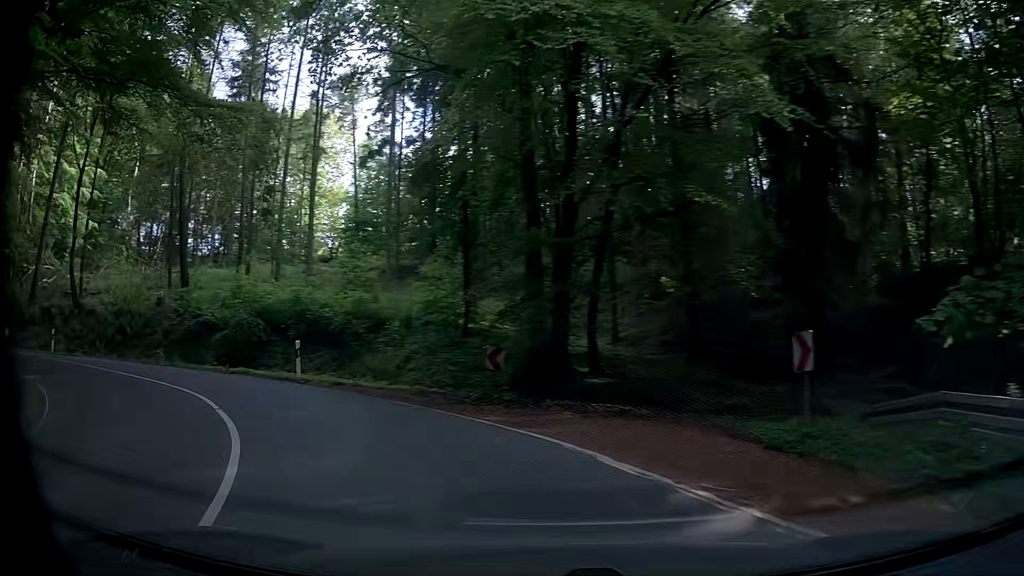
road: secondary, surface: asphalt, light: Day
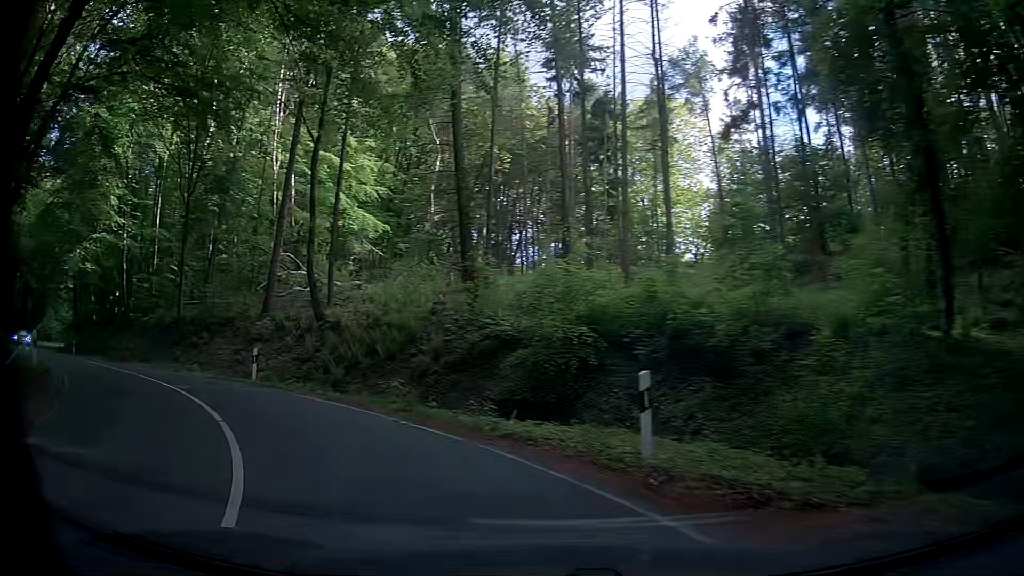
(-3.0, +10.5) m; -31°
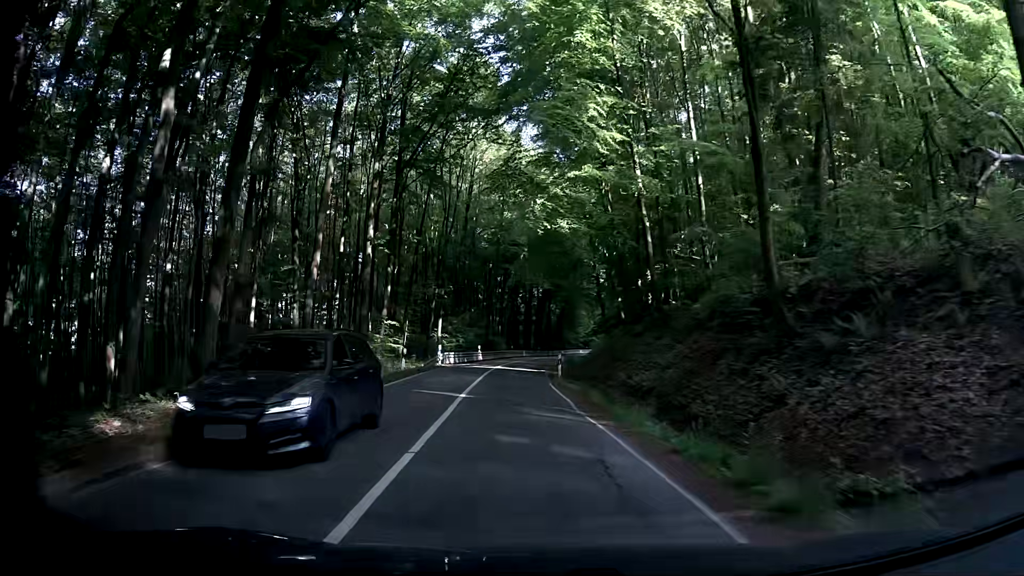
(-10.8, +19.7) m; -49°
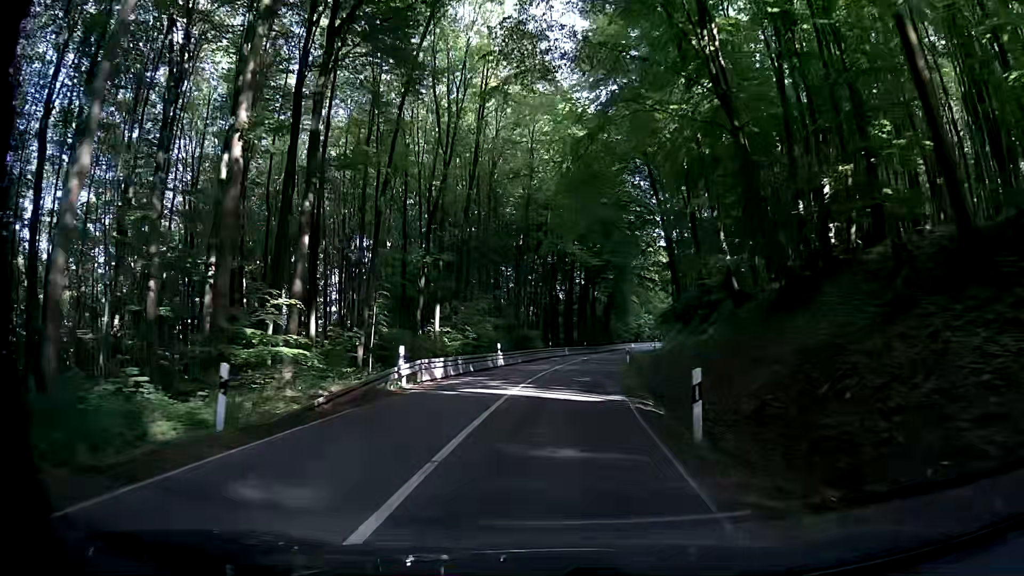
(-2.1, +21.1) m; -7°
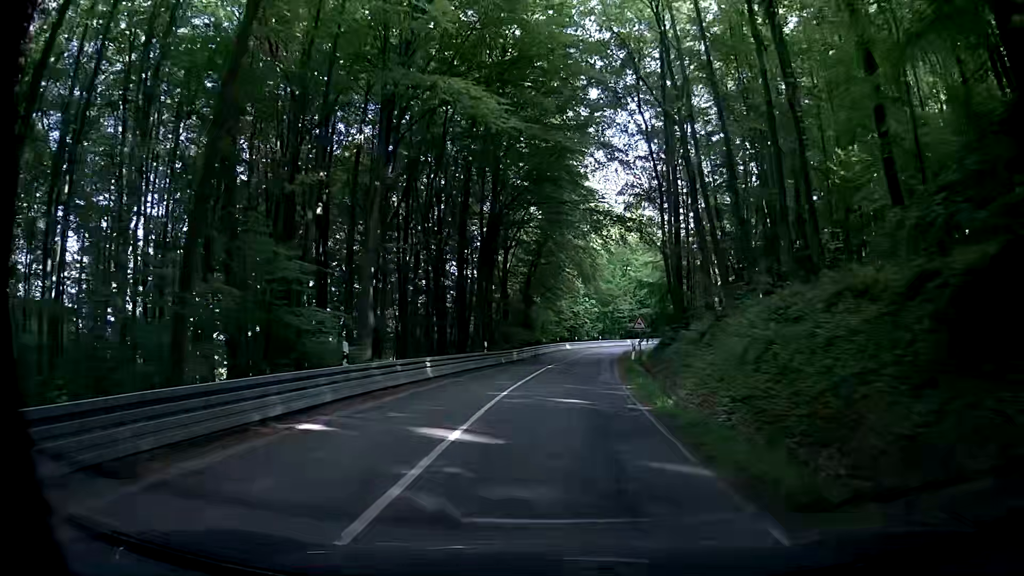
(+1.8, +43.1) m; +6°
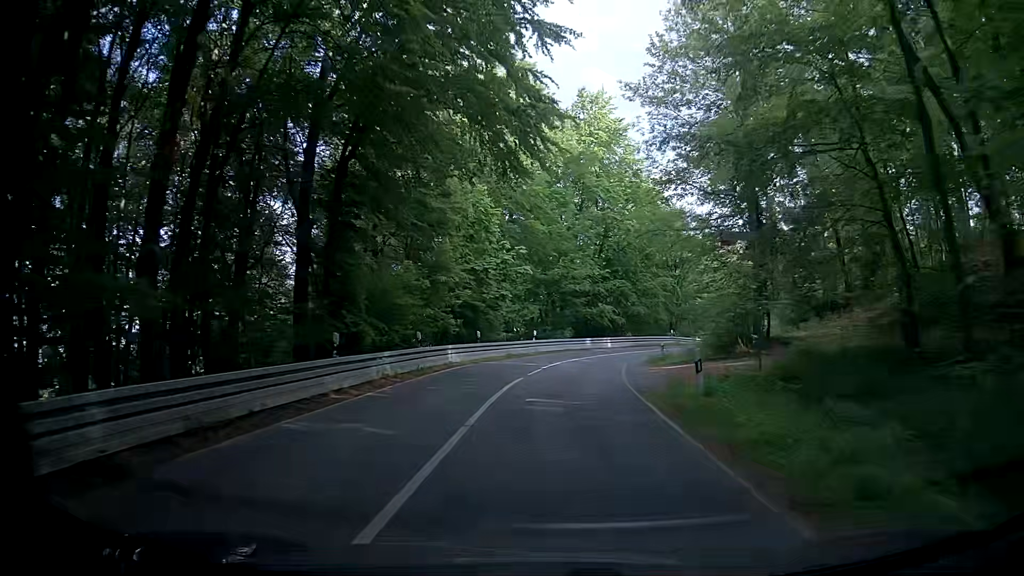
(+2.4, +44.2) m; +7°
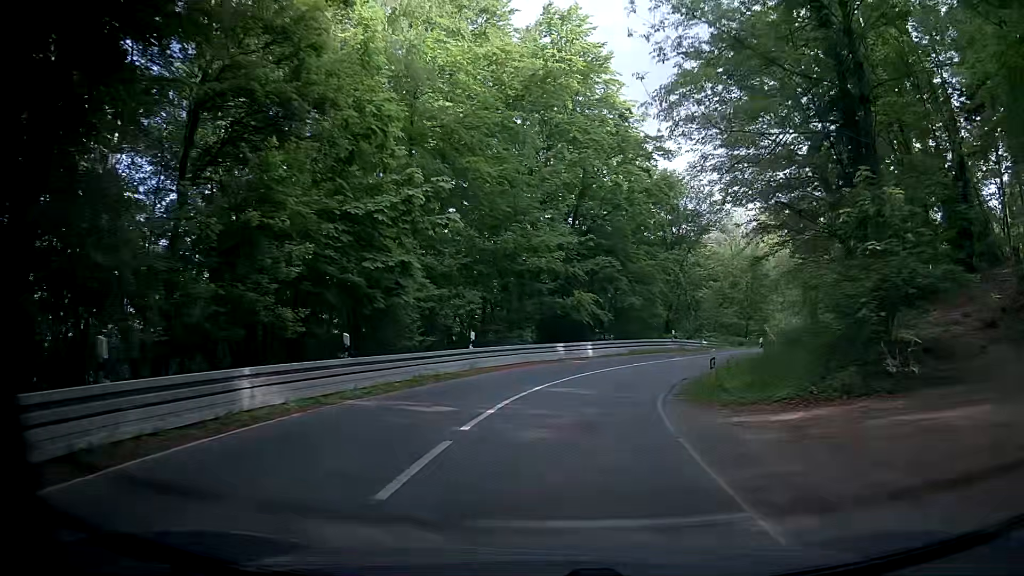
(+0.7, +15.5) m; +5°
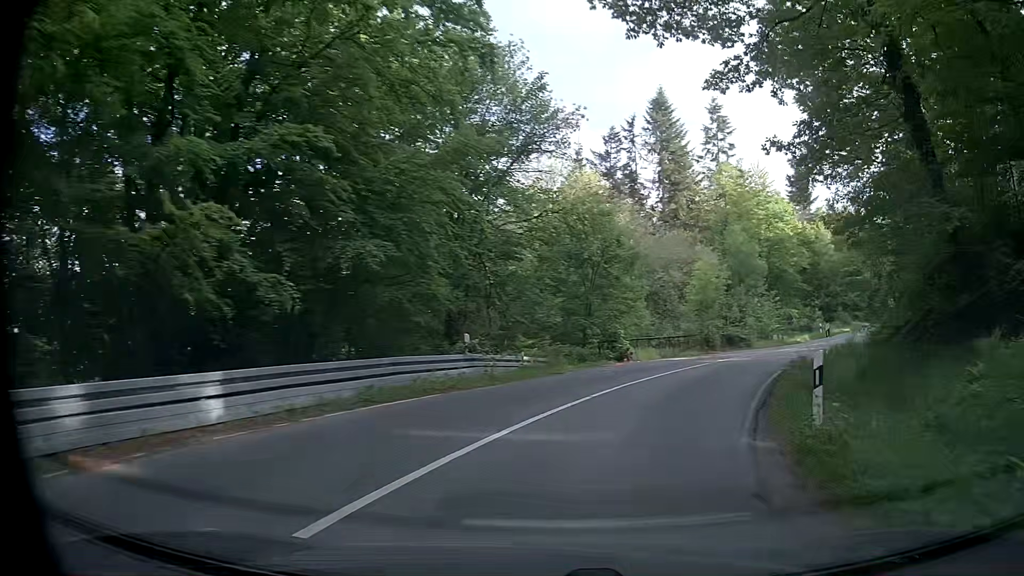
(+2.5, +22.3) m; +17°
(+1, +10) (+5, +19) (+10, +28) (+16, +36) (+22, +43) (+29, +51) (+35, +59) (+41, +67) (+48, +75) (+54, +82) m
